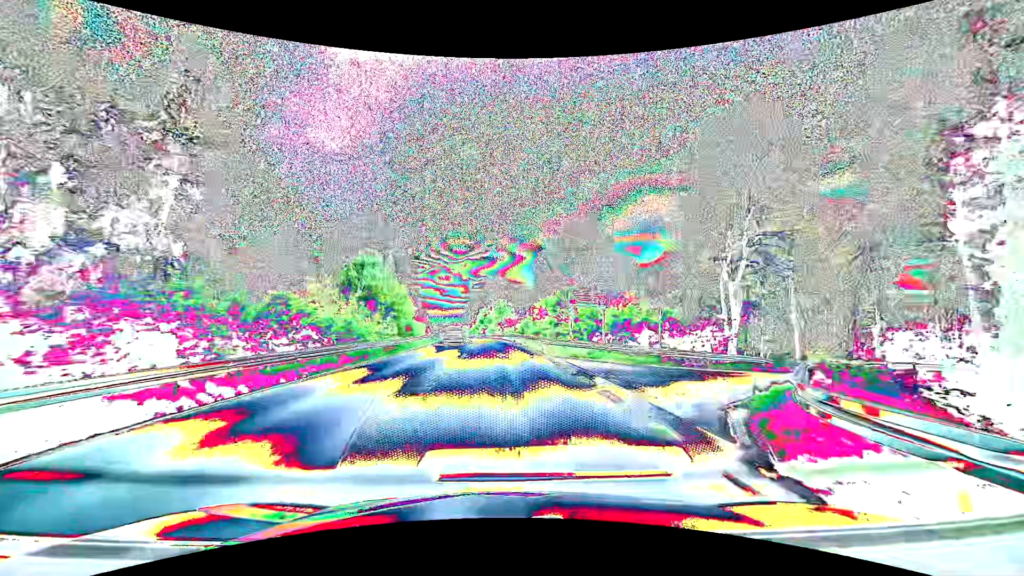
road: primary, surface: asphalt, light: Day
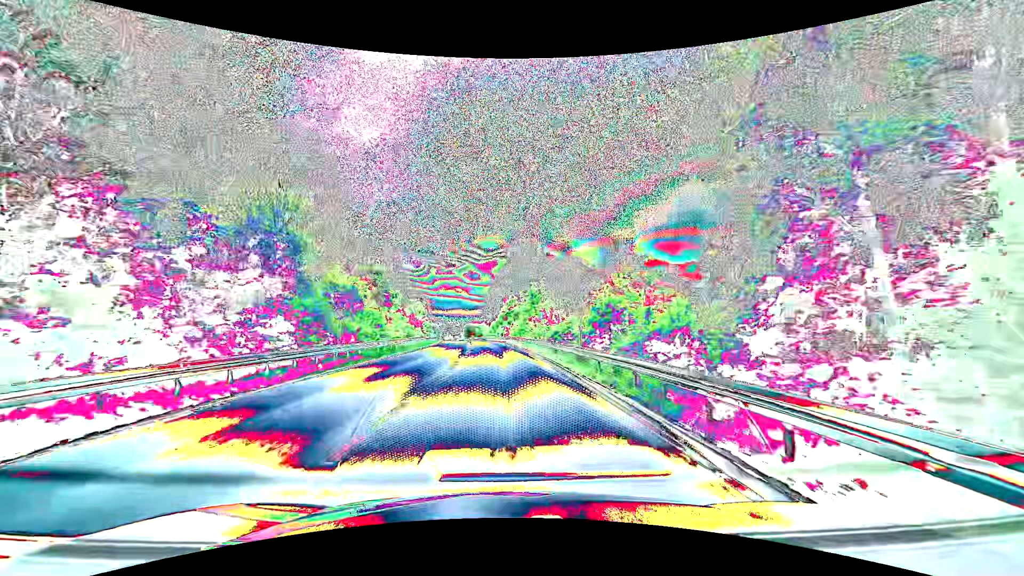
(-1.4, +42.2) m; -4°
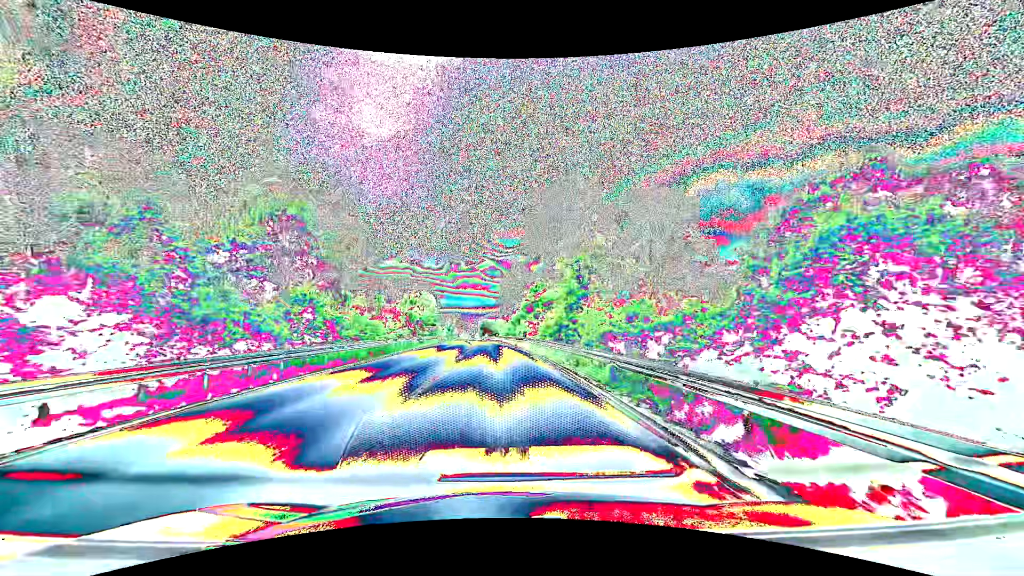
(-0.5, +31.3) m; -2°
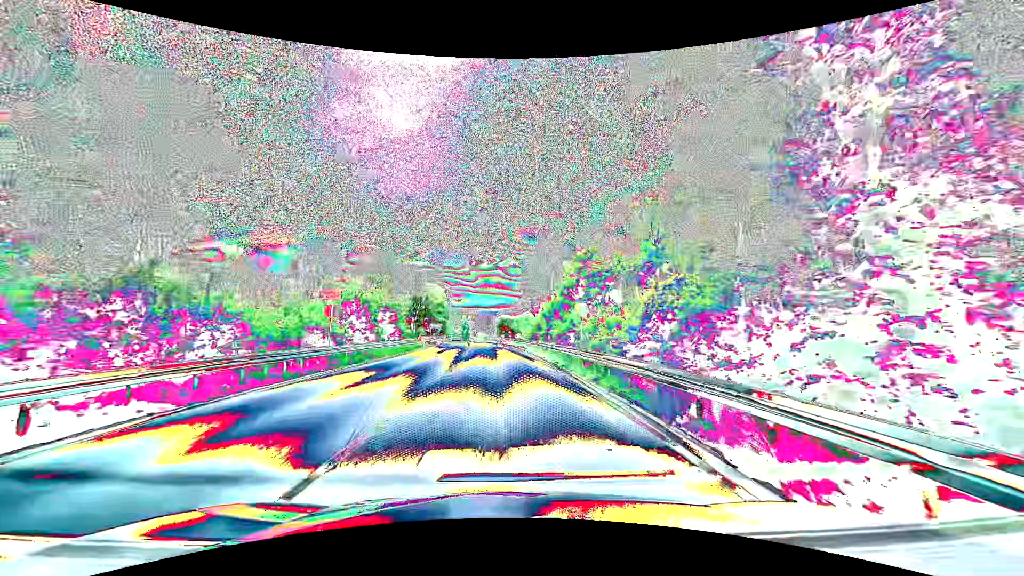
(-0.7, +30.7) m; -2°
(0, +10) (0, +20) (-1, +30) (-1, +40) (-2, +50) (-3, +60) (-3, +70) (-4, +80) (-5, +90) (-6, +100) m
